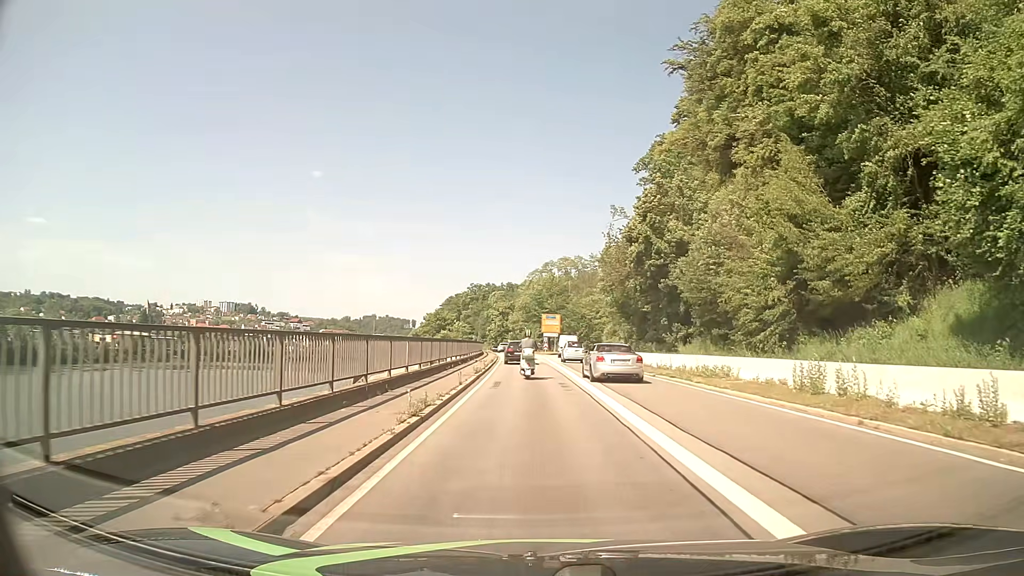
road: primary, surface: asphalt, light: Day
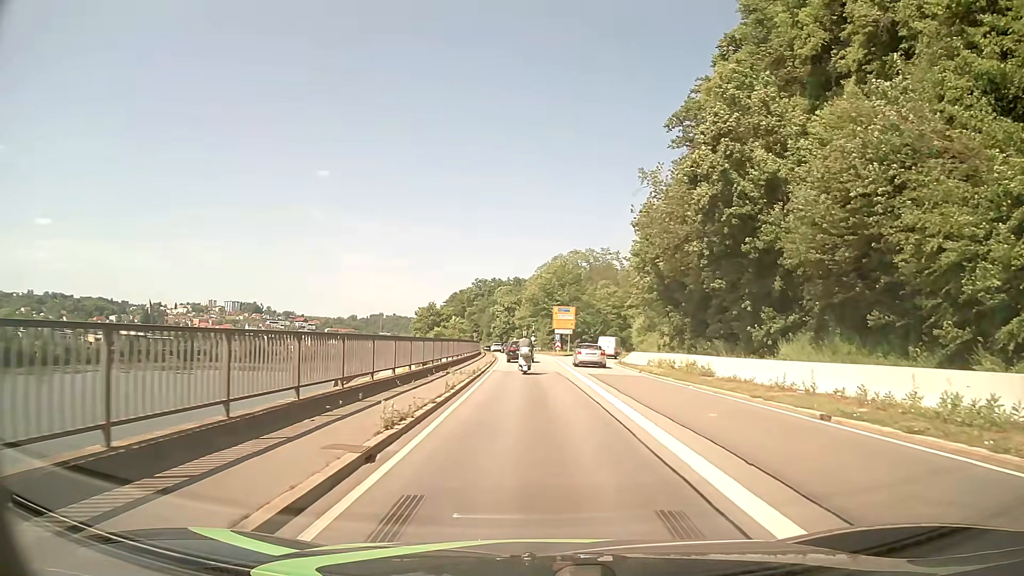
(-0.1, +17.0) m; -1°
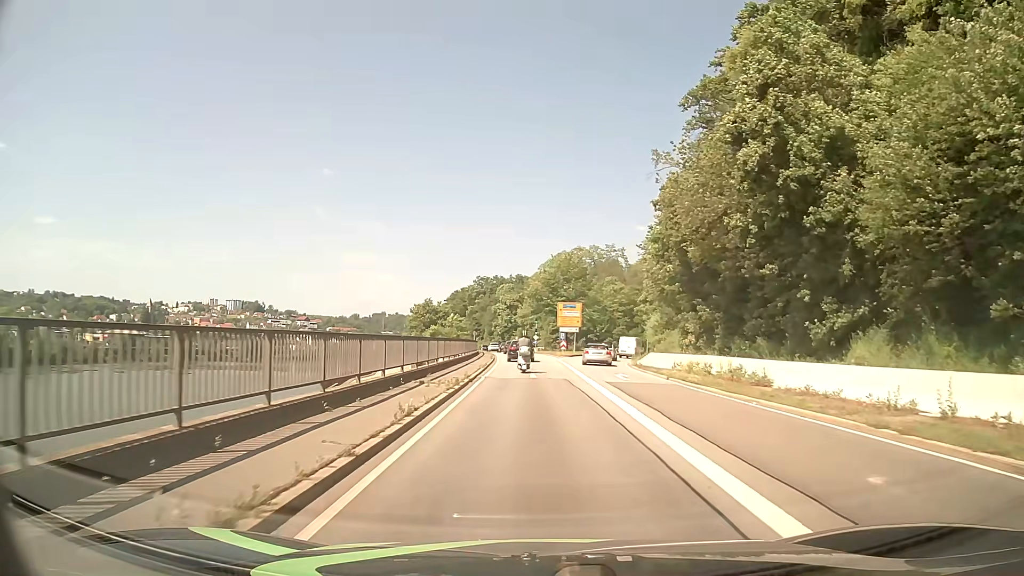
(0.0, +6.2) m; 0°
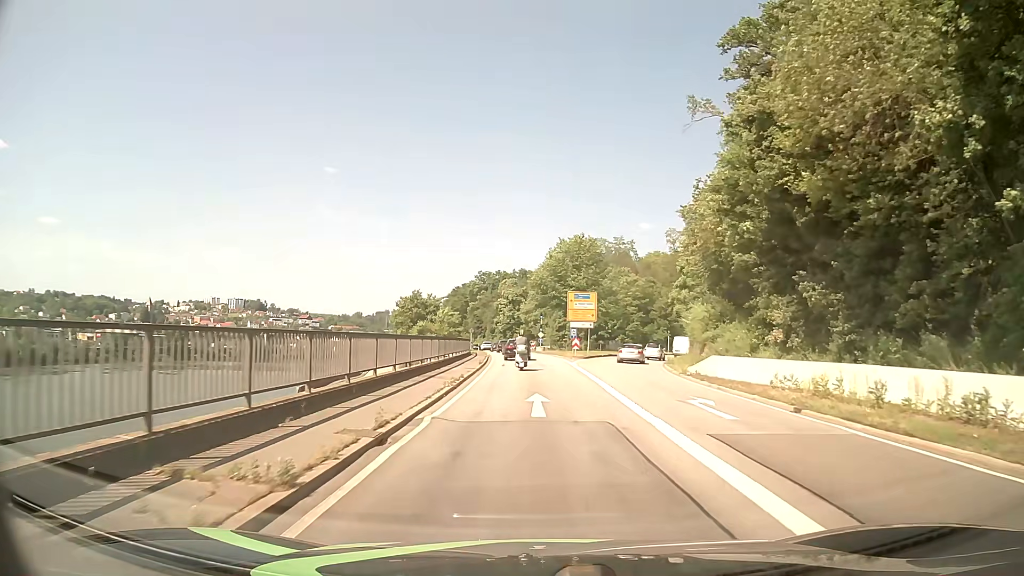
(0.0, +13.2) m; 0°
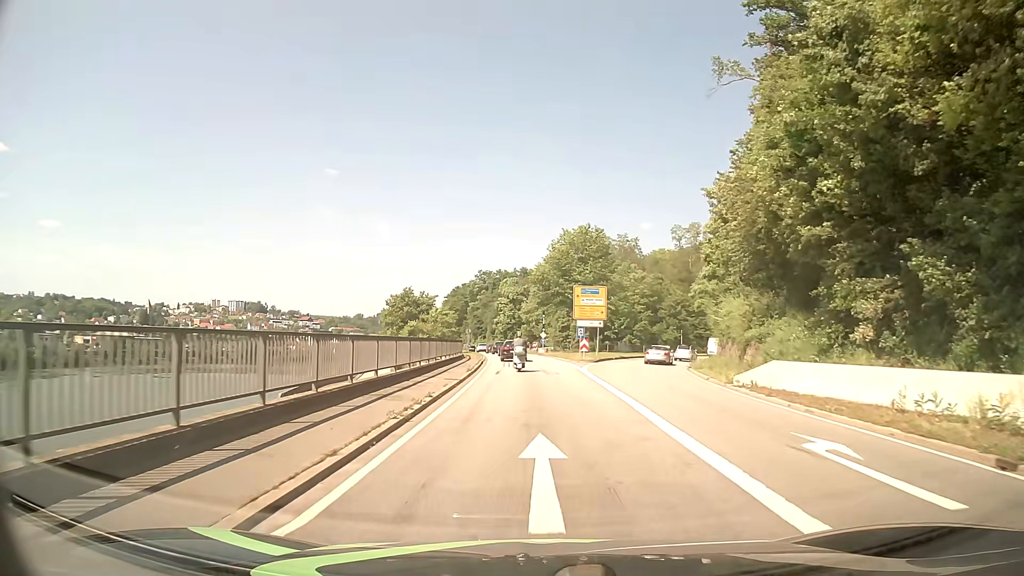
(0.0, +6.9) m; 0°
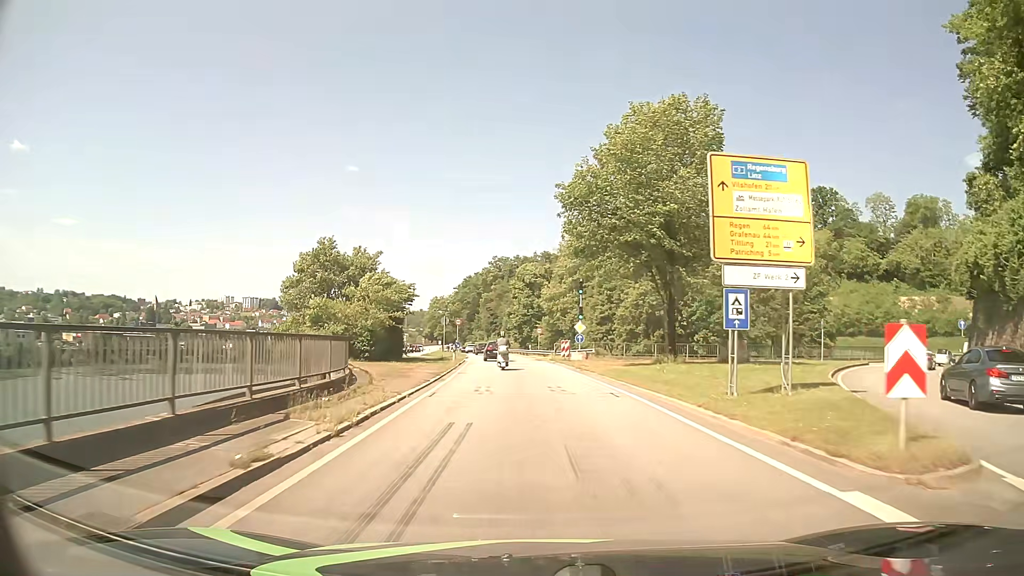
(-0.6, +37.1) m; -2°
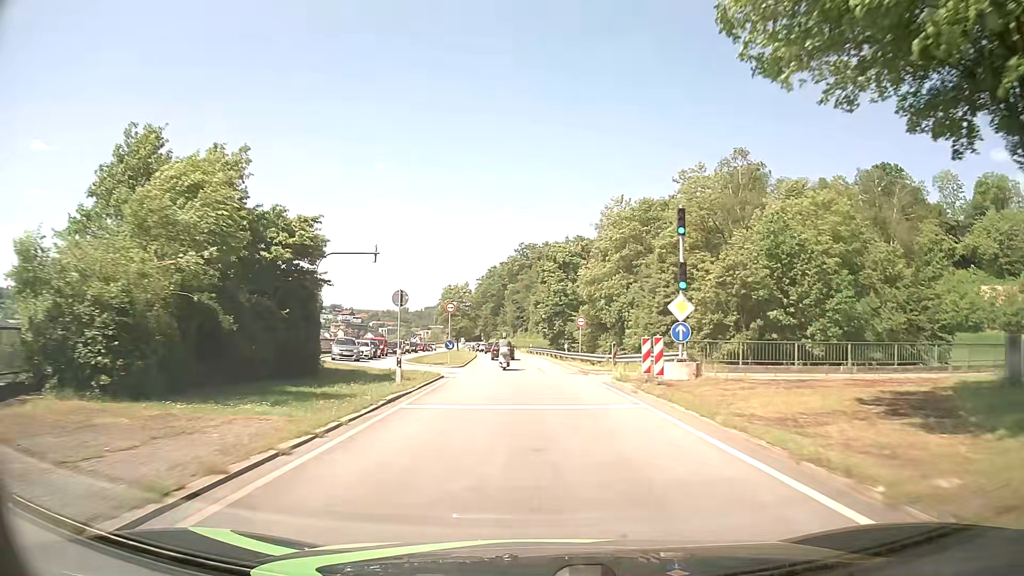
(-0.5, +24.0) m; -3°
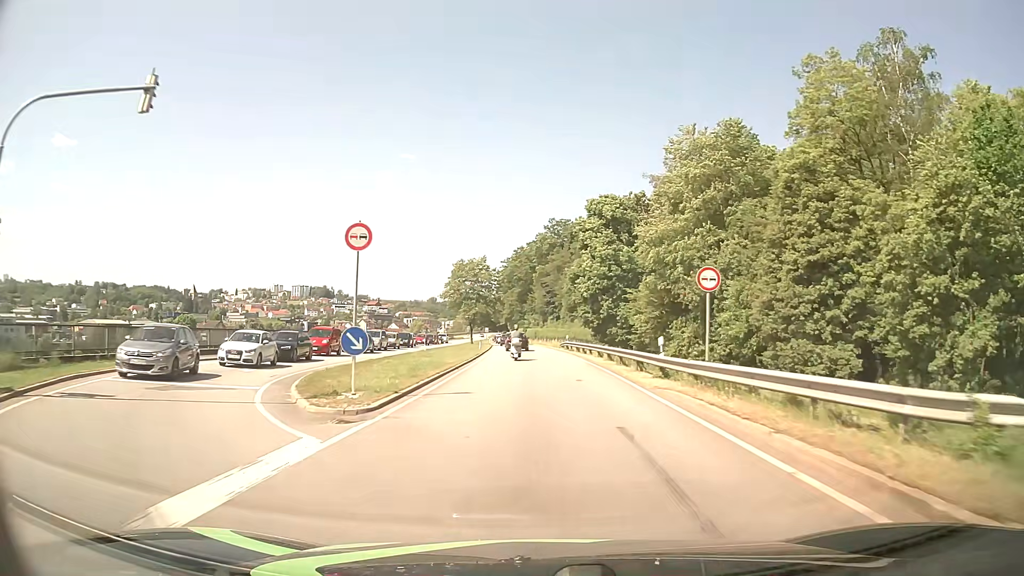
(-0.6, +25.5) m; -2°
(0, +10) (0, +20) (-1, +30) (-1, +40) (-1, +50) (-2, +60) (-2, +70) (-3, +80) (-4, +90) (-5, +100) m
